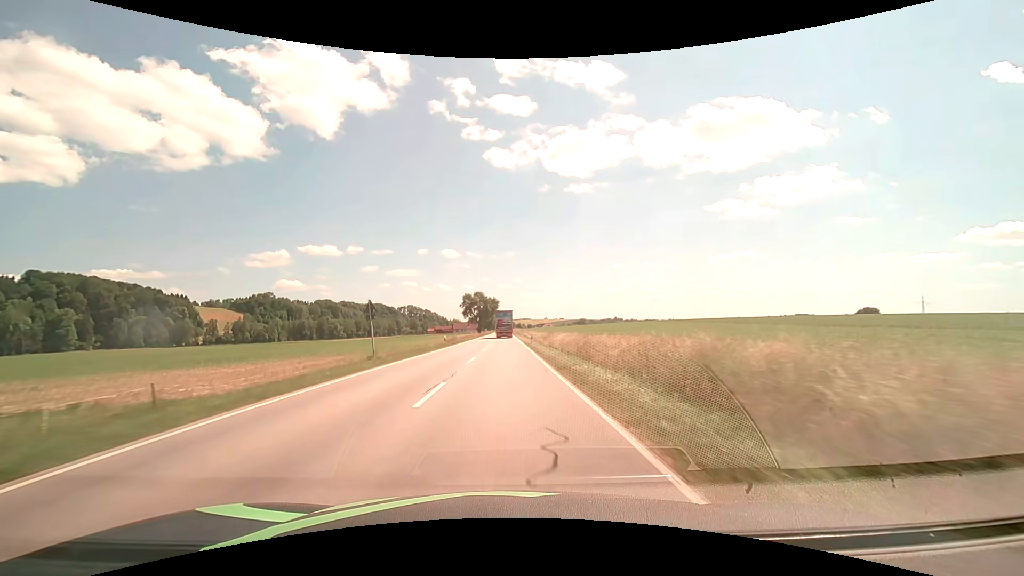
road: secondary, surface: asphalt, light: Day
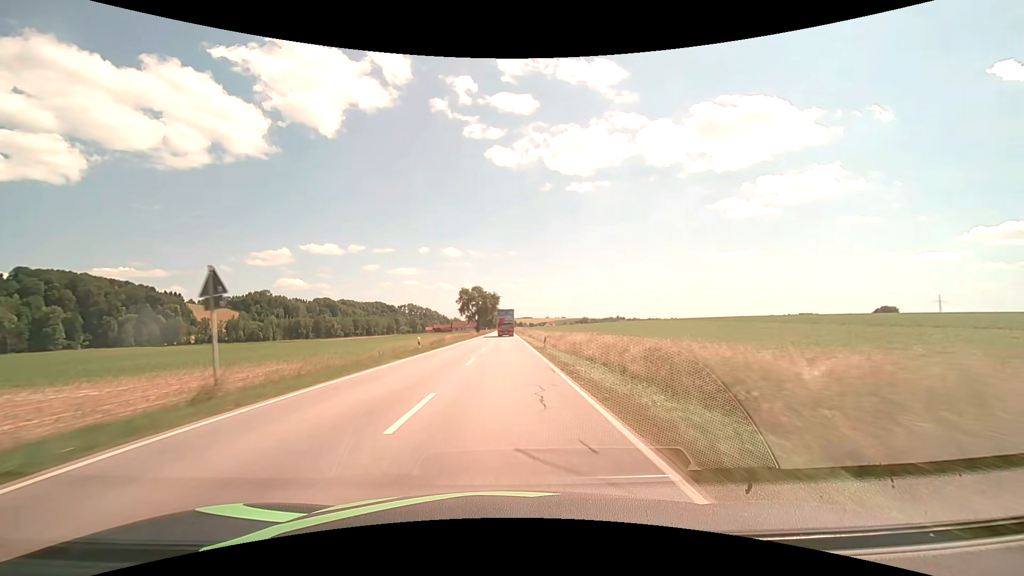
(0.0, +14.1) m; 0°
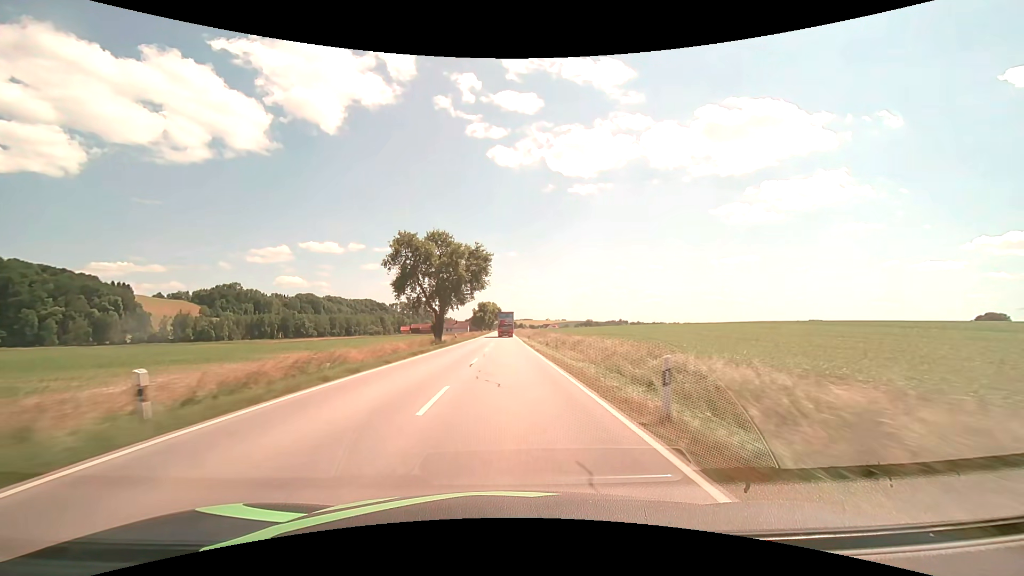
(-0.2, +70.8) m; 0°
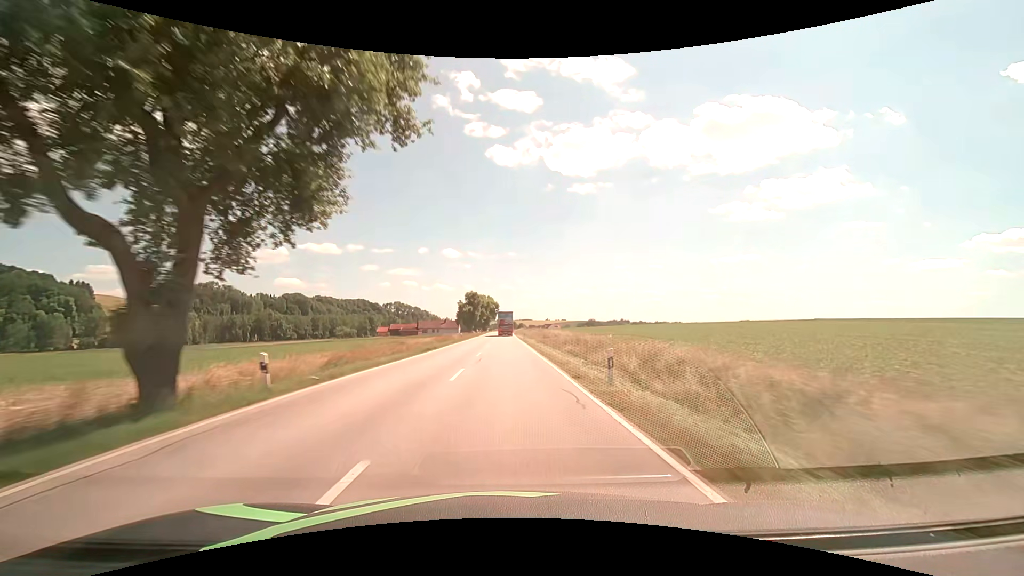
(0.0, +42.6) m; 0°
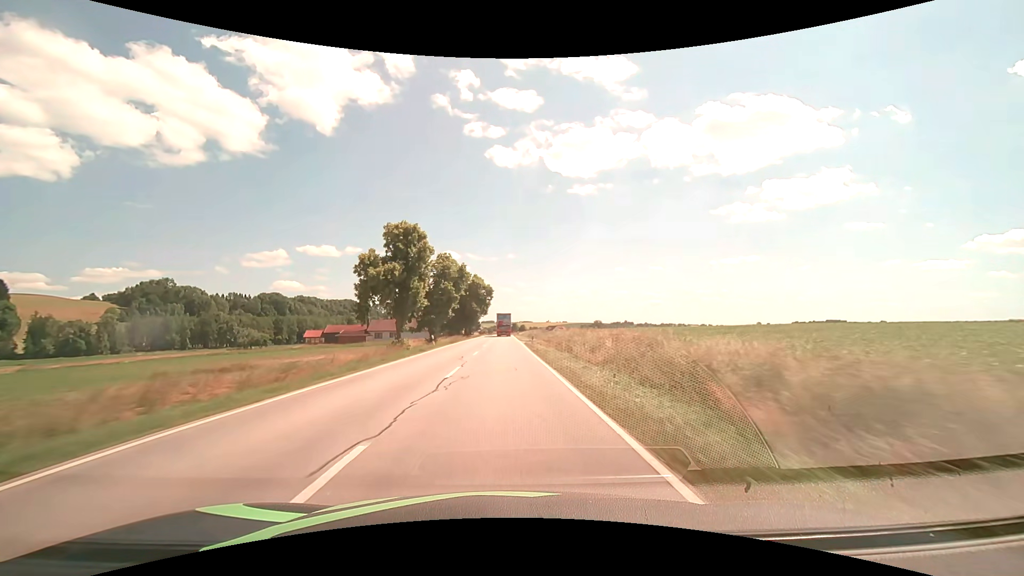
(+0.1, +70.9) m; 0°
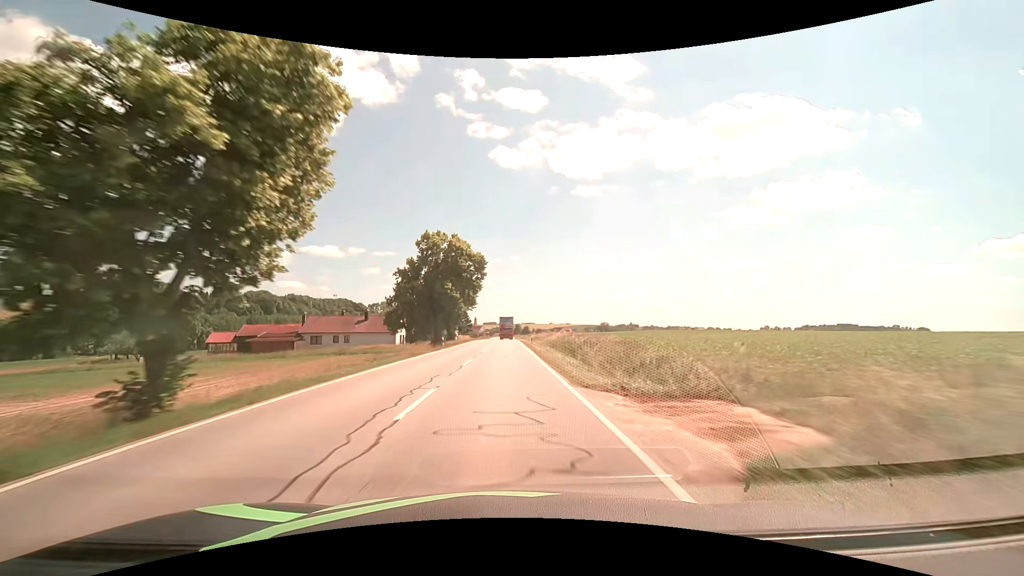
(-0.1, +42.5) m; 0°
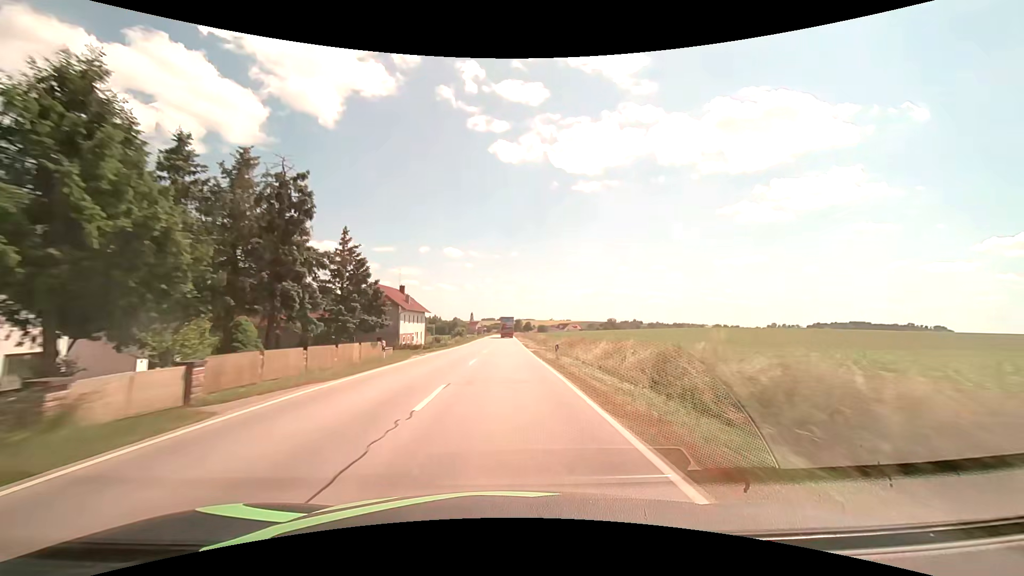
(+0.1, +71.0) m; 0°
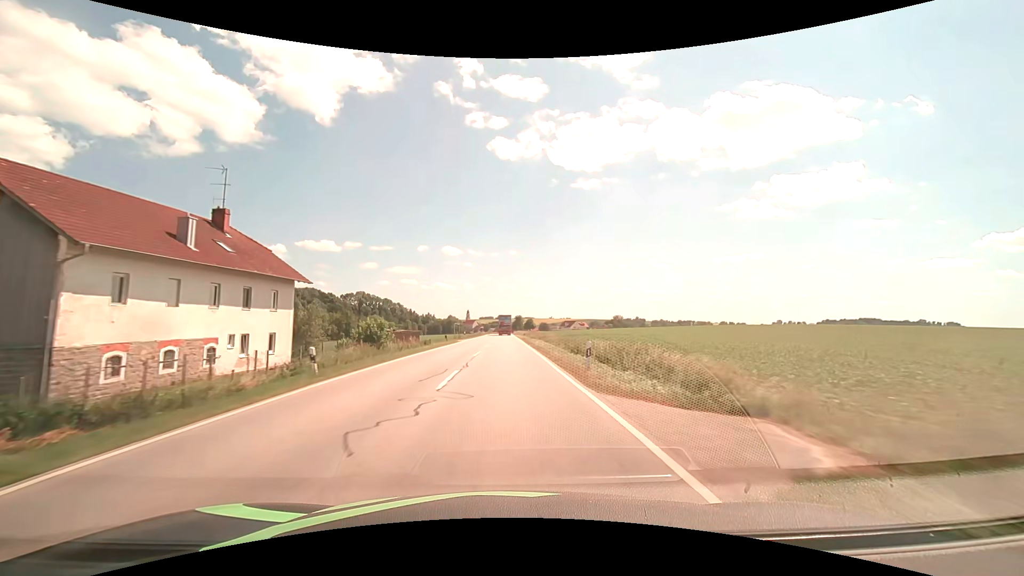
(+0.1, +57.0) m; 0°
(0, +10) (0, +20) (0, +30) (0, +40) (0, +50) (0, +60) (0, +70) (0, +80) (0, +90) (0, +100) m
